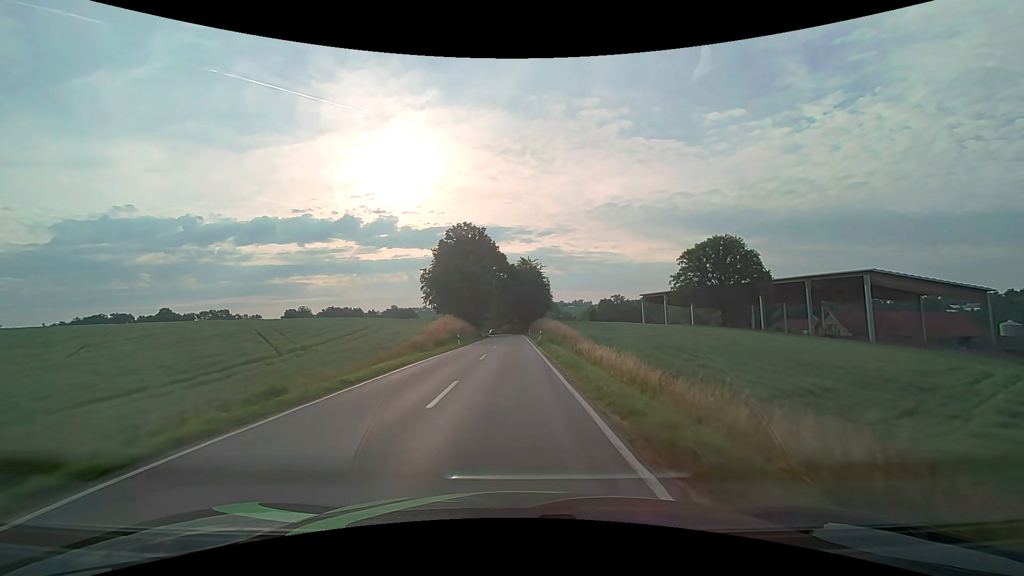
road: secondary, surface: asphalt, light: Day
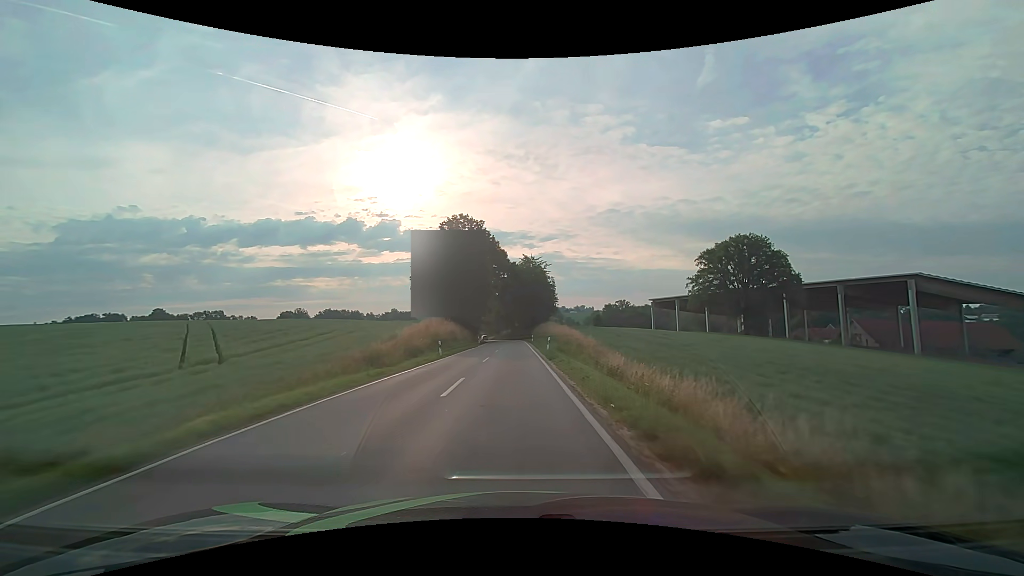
(0.0, +10.7) m; 0°
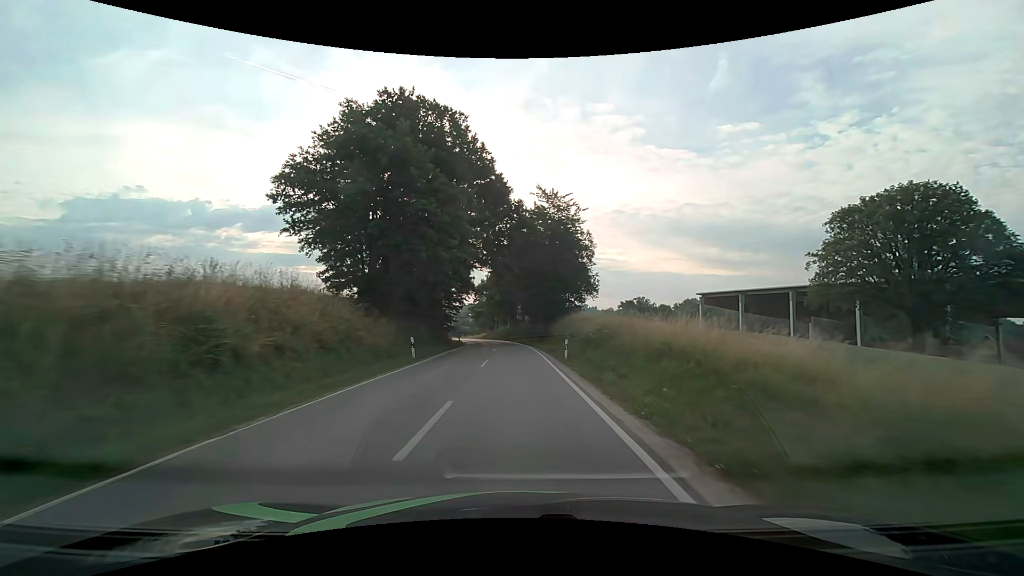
(-0.3, +42.5) m; 0°
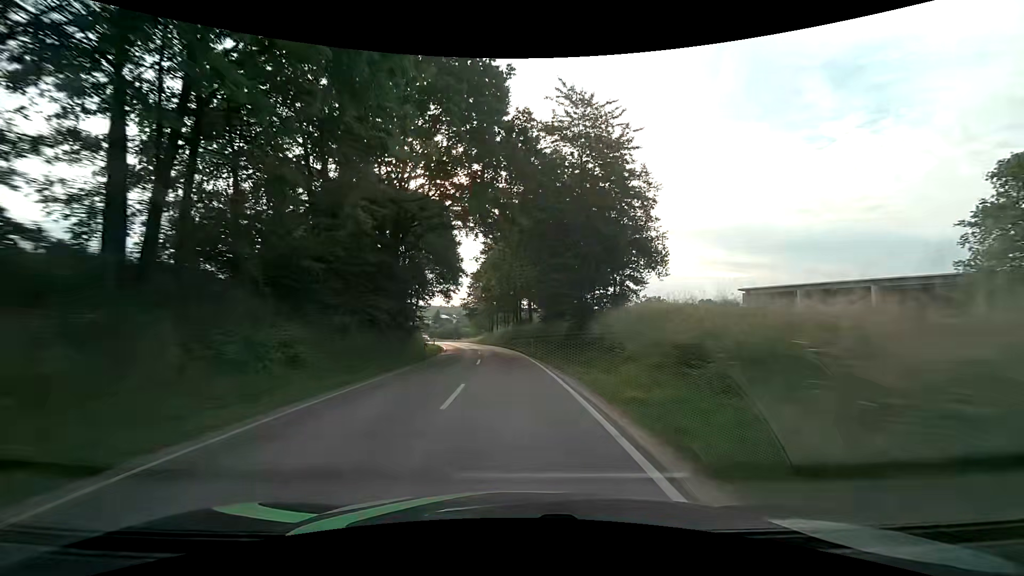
(0.0, +21.4) m; 0°
(0, +10) (0, +20) (-1, +30) (-2, +40) (-3, +50) (-4, +60) (-6, +70) (-9, +79) (-11, +89) (-14, +99) m
